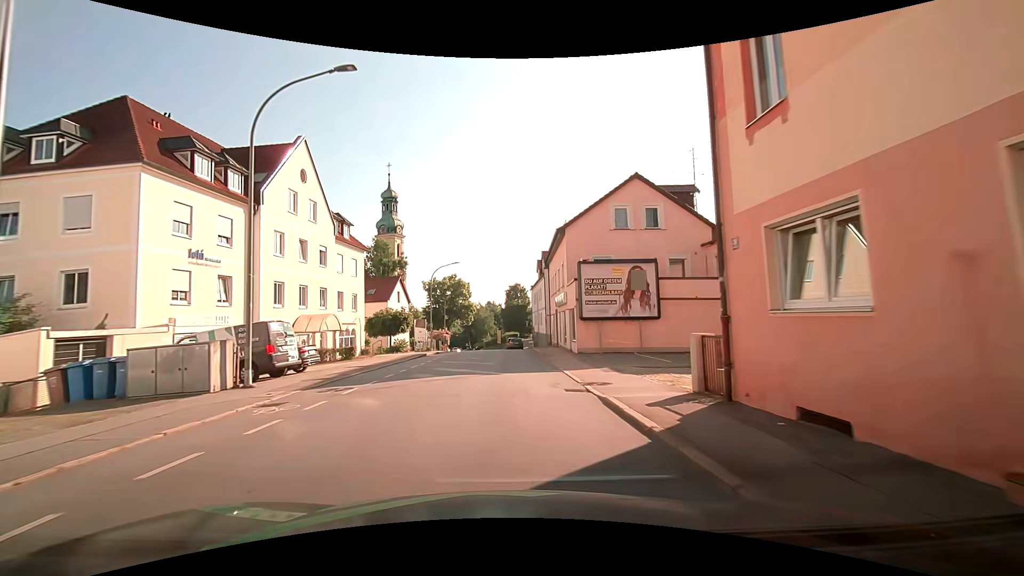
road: tertiary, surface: asphalt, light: Day
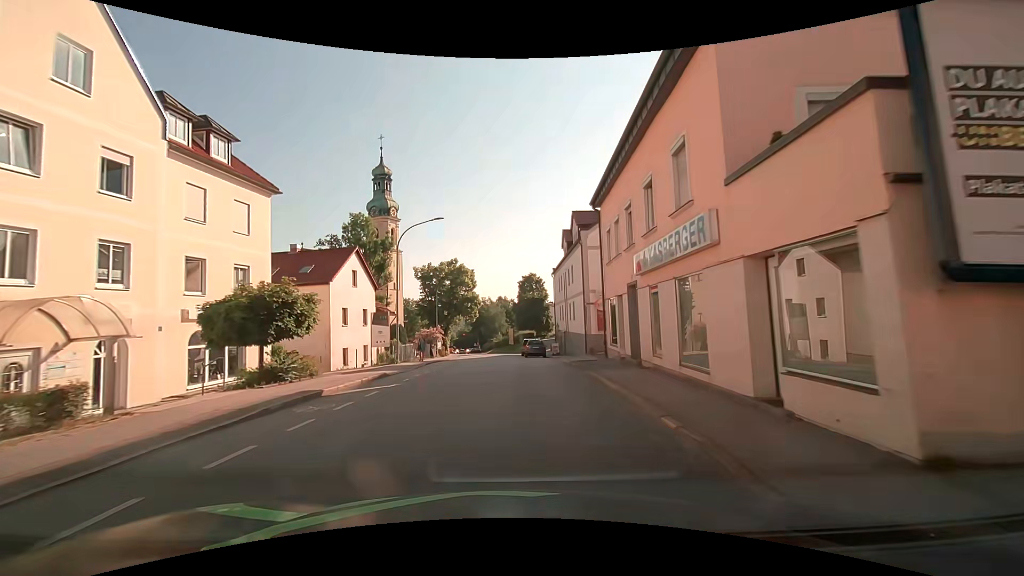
(-0.4, +19.7) m; -2°
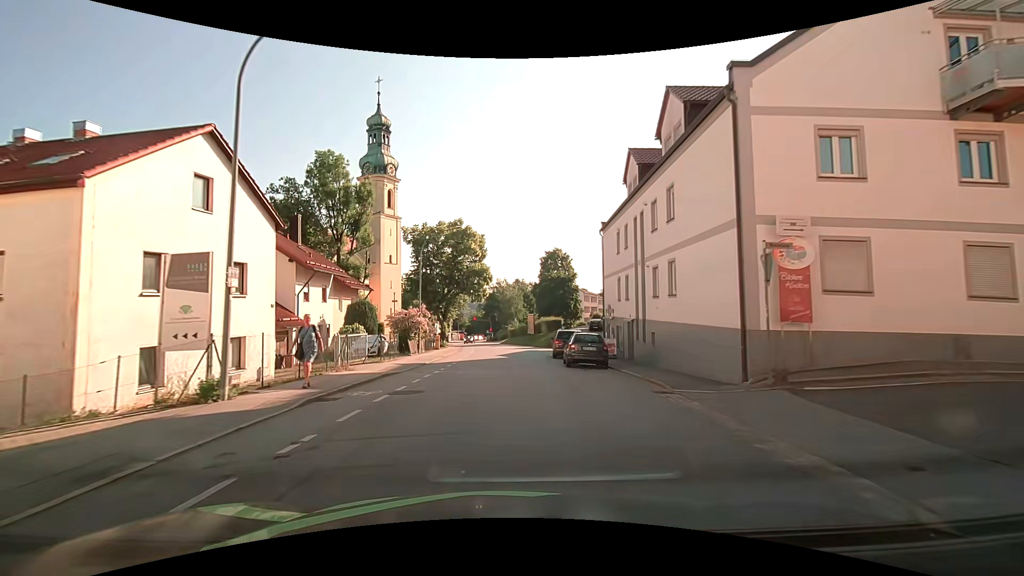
(-0.3, +19.9) m; -1°
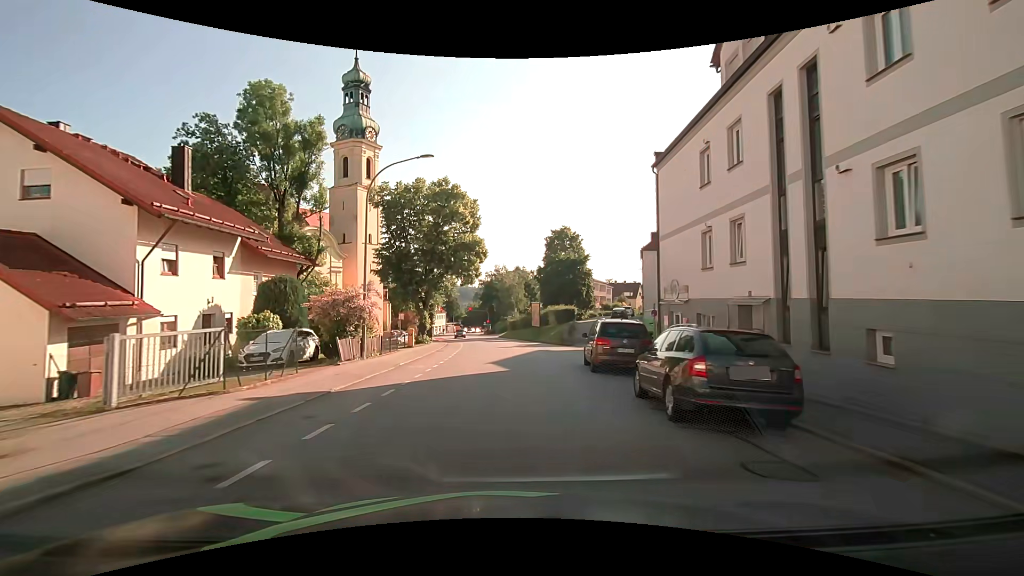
(0.0, +13.5) m; 0°
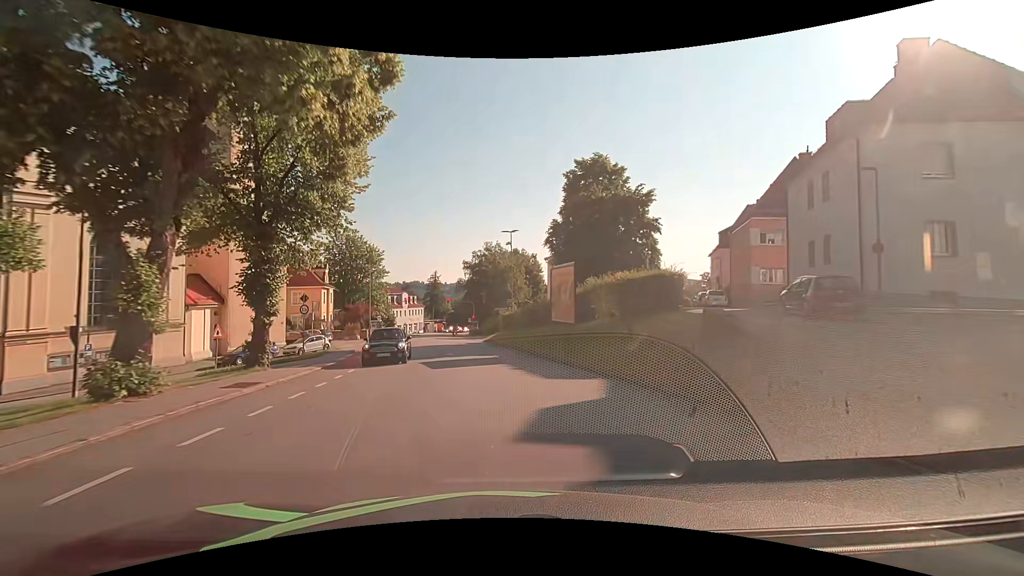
(+0.5, +33.6) m; +1°
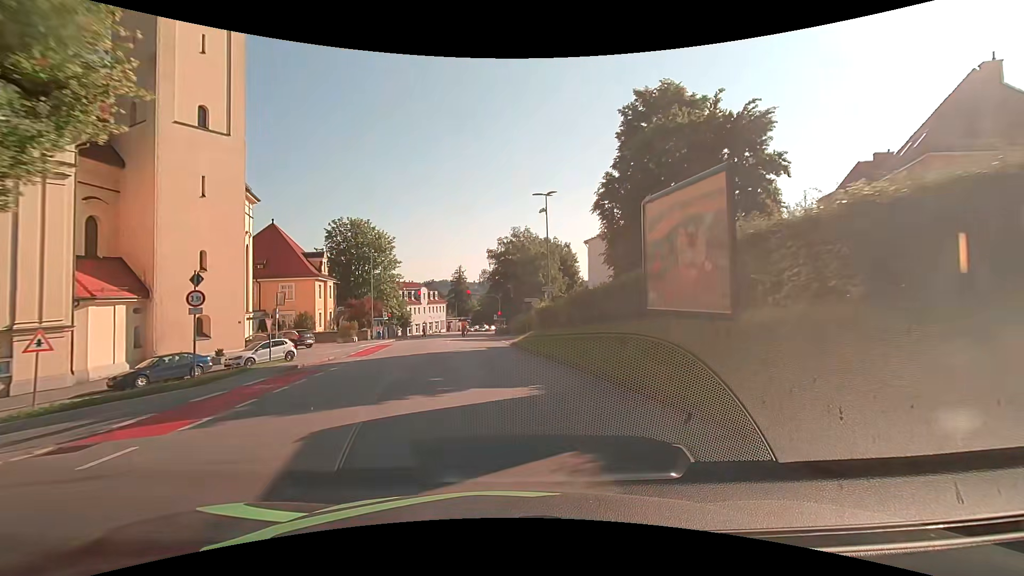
(-0.3, +13.2) m; -3°
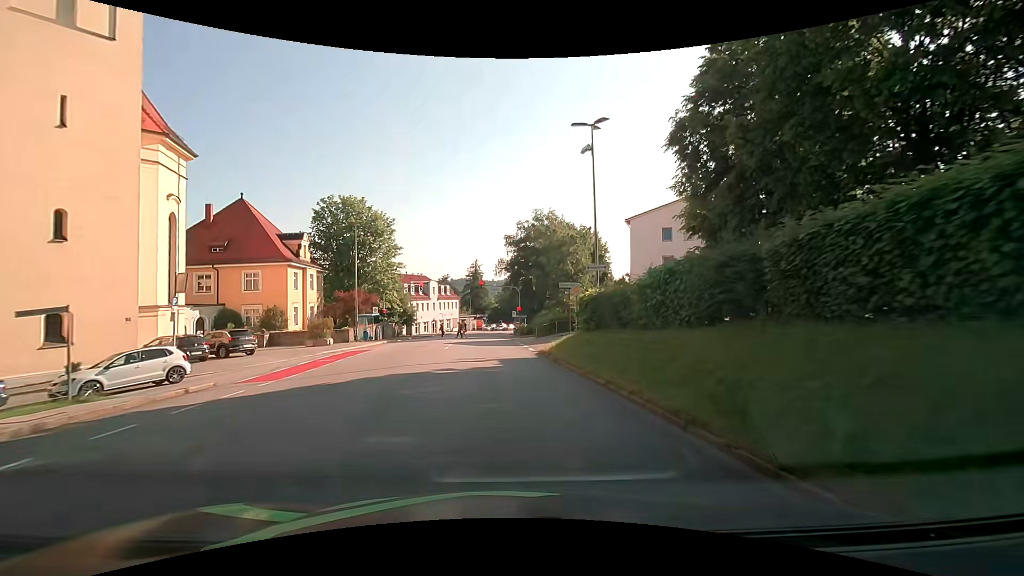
(-0.4, +12.2) m; -3°
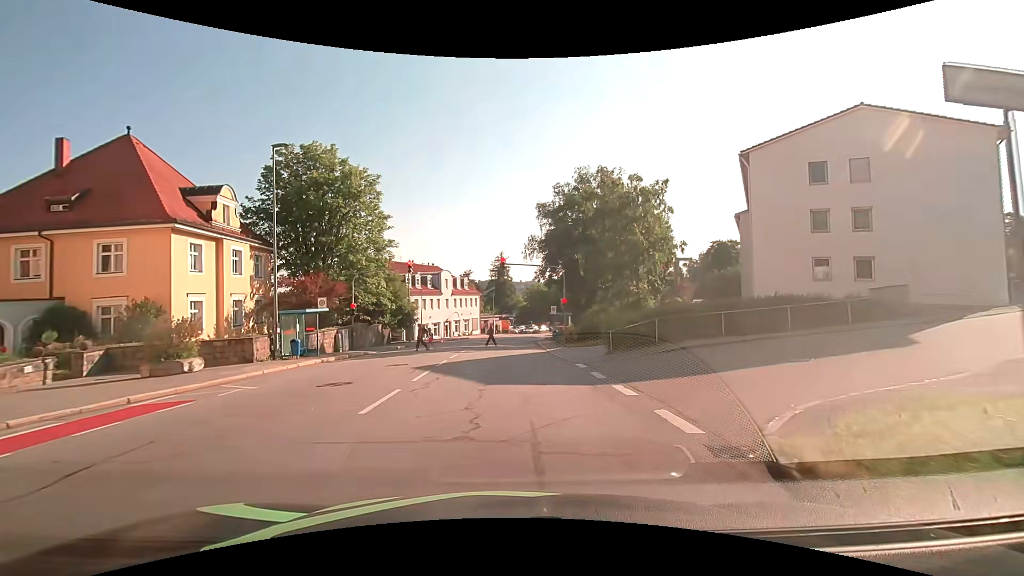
(-0.4, +19.3) m; -3°
(0, +10) (0, +20) (0, +30) (0, +40) (+1, +50) (+2, +60) (+5, +70) (+8, +79) (+12, +88) (+17, +97) m
